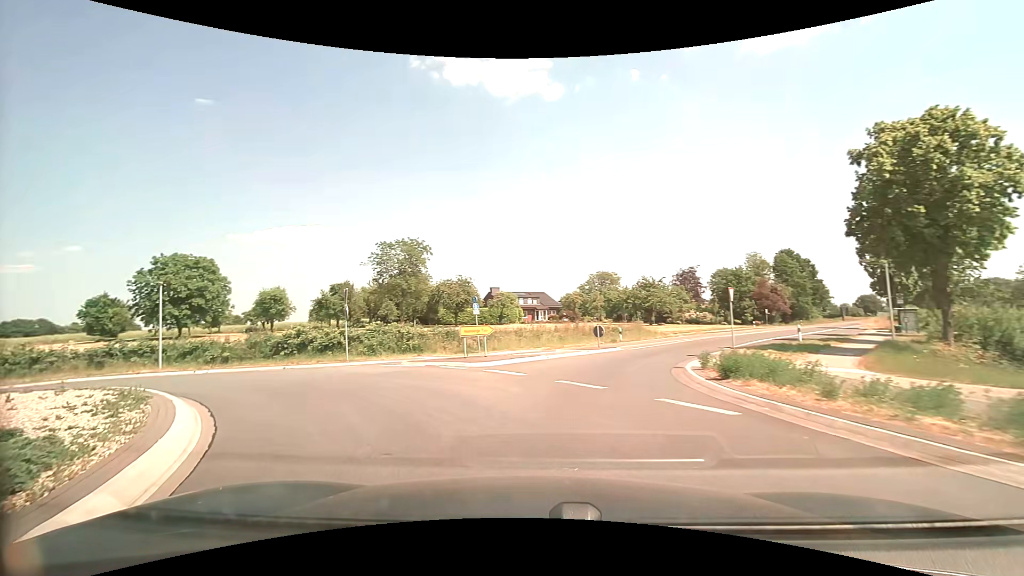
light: Day
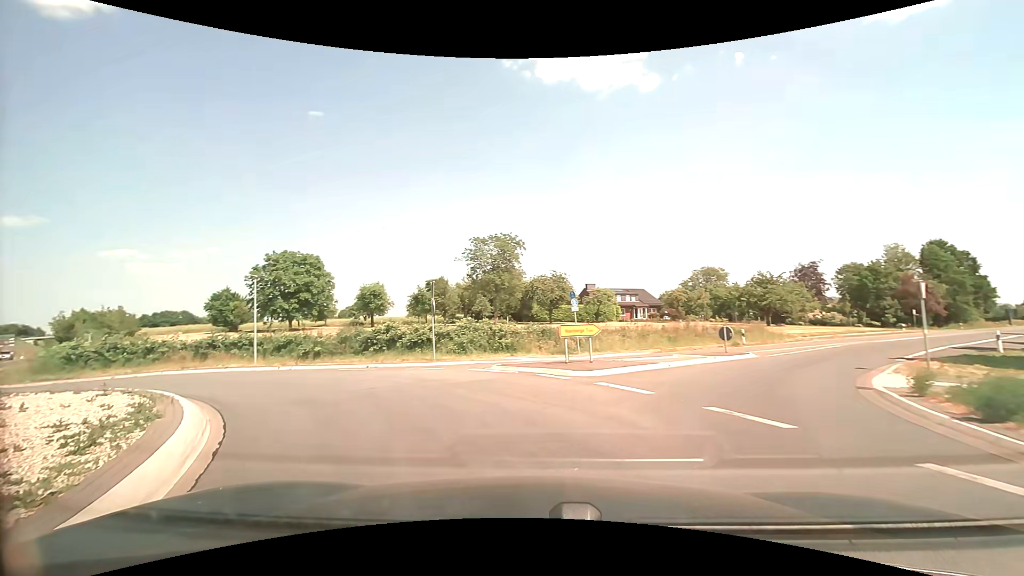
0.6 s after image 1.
(-0.3, +3.0) m; -11°
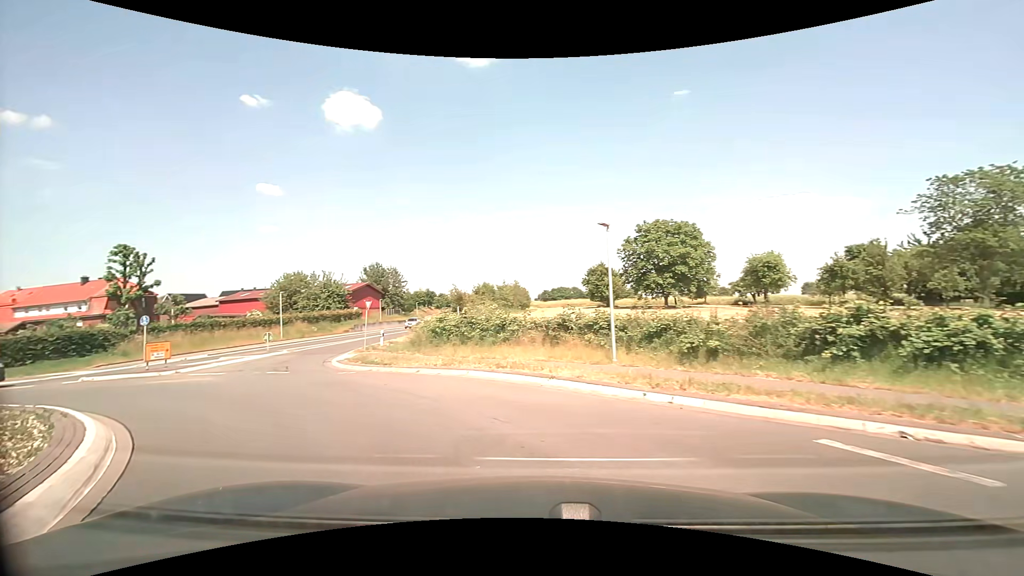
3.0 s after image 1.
(-4.3, +11.6) m; -41°
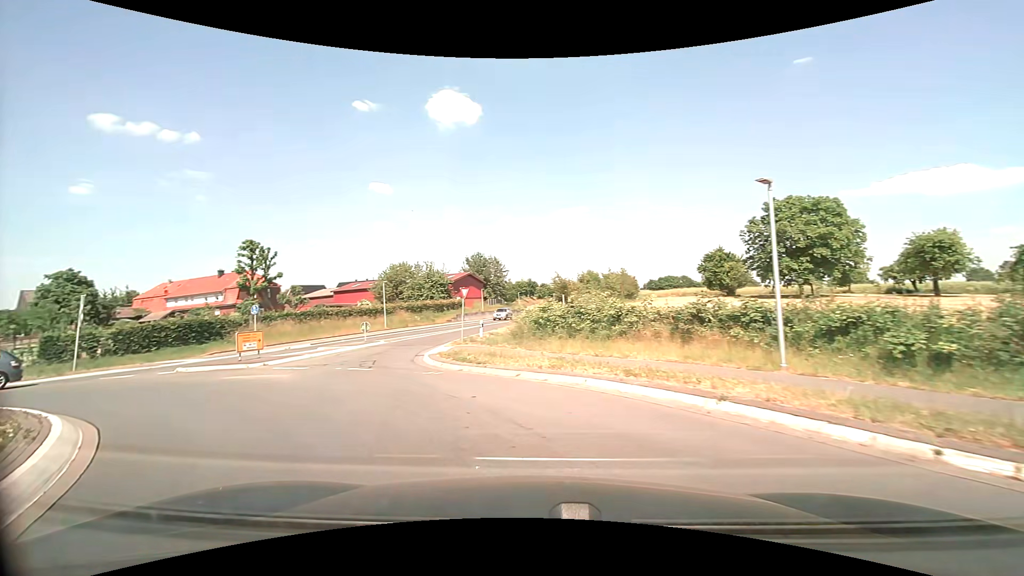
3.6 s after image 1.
(-0.3, +3.4) m; -12°
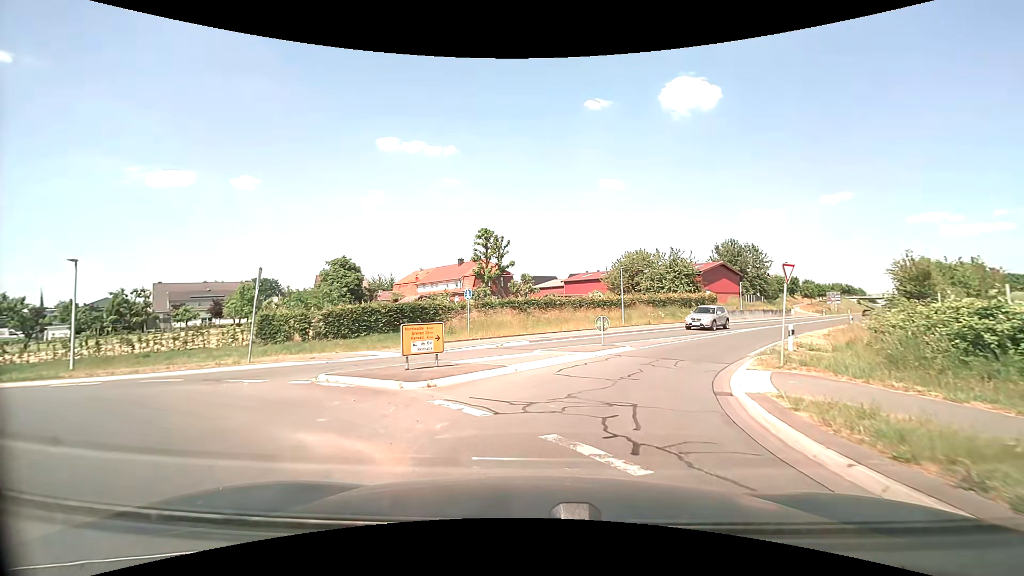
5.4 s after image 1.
(-2.9, +9.7) m; -27°
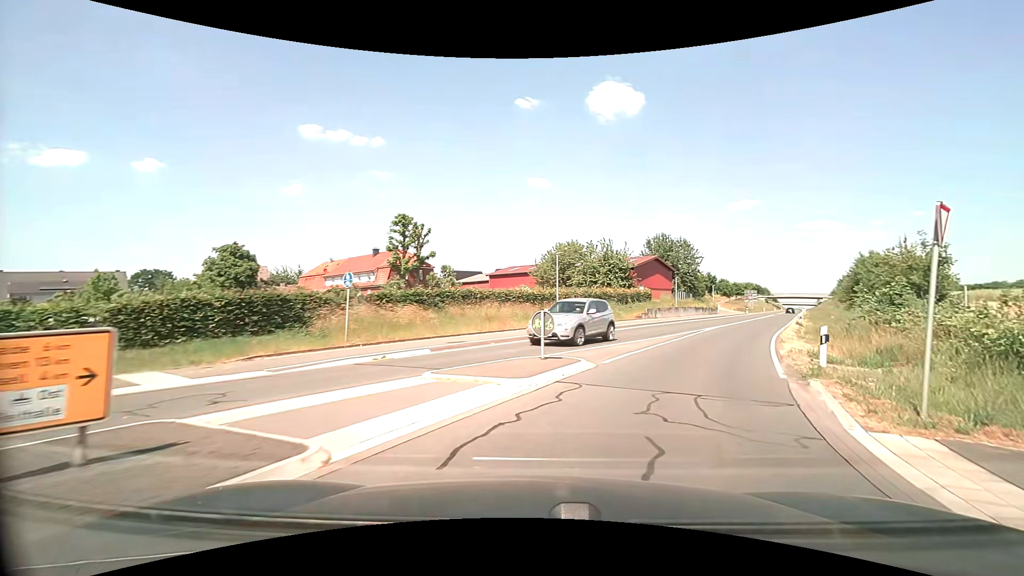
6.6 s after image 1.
(+0.3, +8.0) m; +7°
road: secondary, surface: asphalt
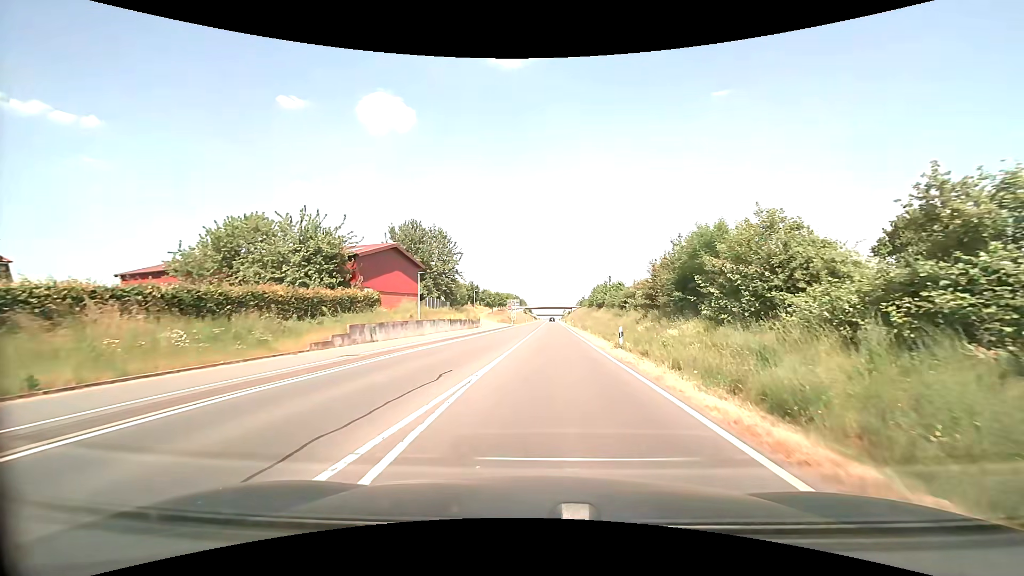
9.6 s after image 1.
(+8.2, +24.0) m; +27°
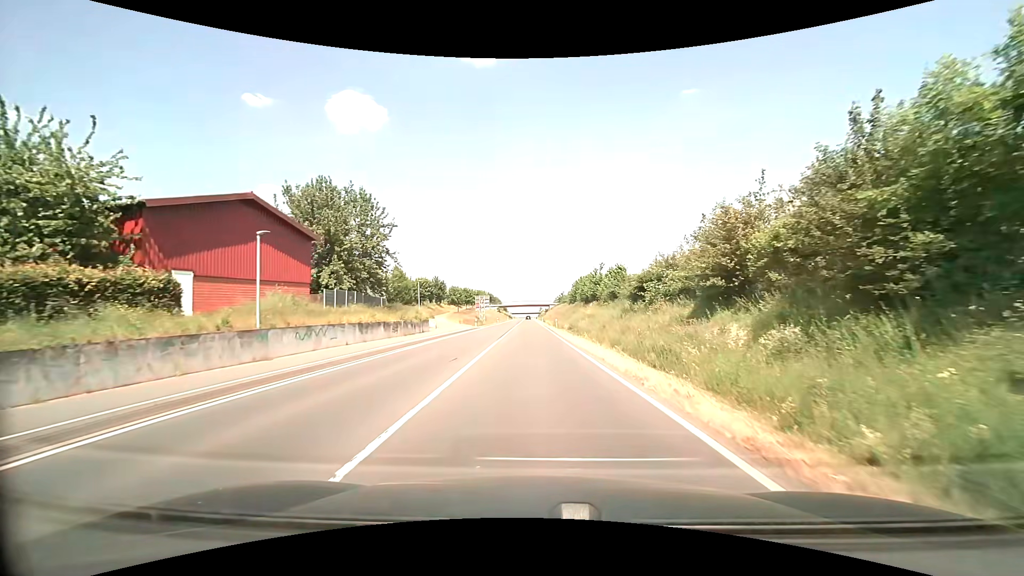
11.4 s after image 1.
(+0.6, +19.4) m; +3°
(0, +10) (0, +20) (0, +30) (0, +40) (0, +50) (0, +60) (-1, +70) (-1, +80) (-1, +90) (-1, +100) m
